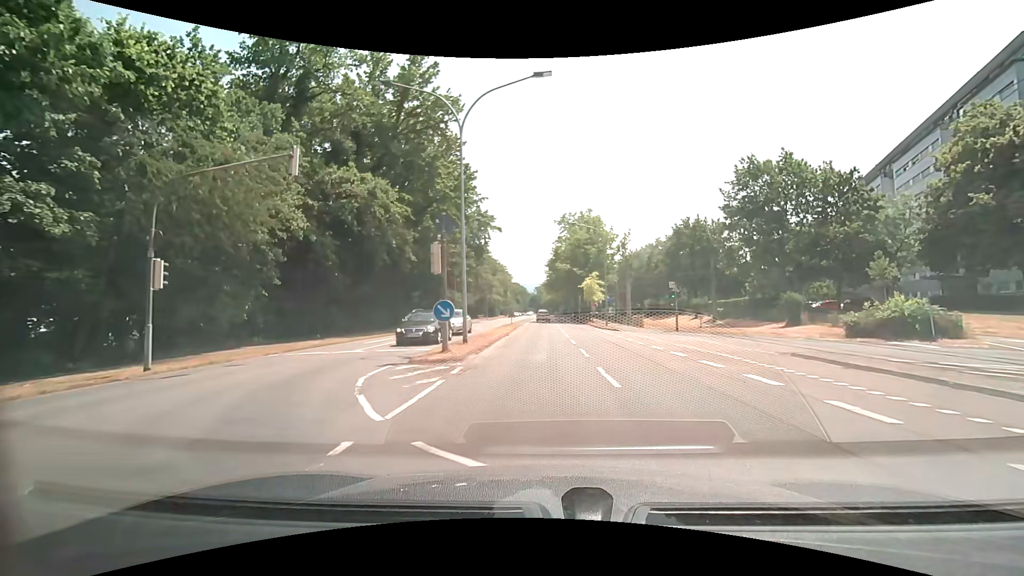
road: secondary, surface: asphalt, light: Day
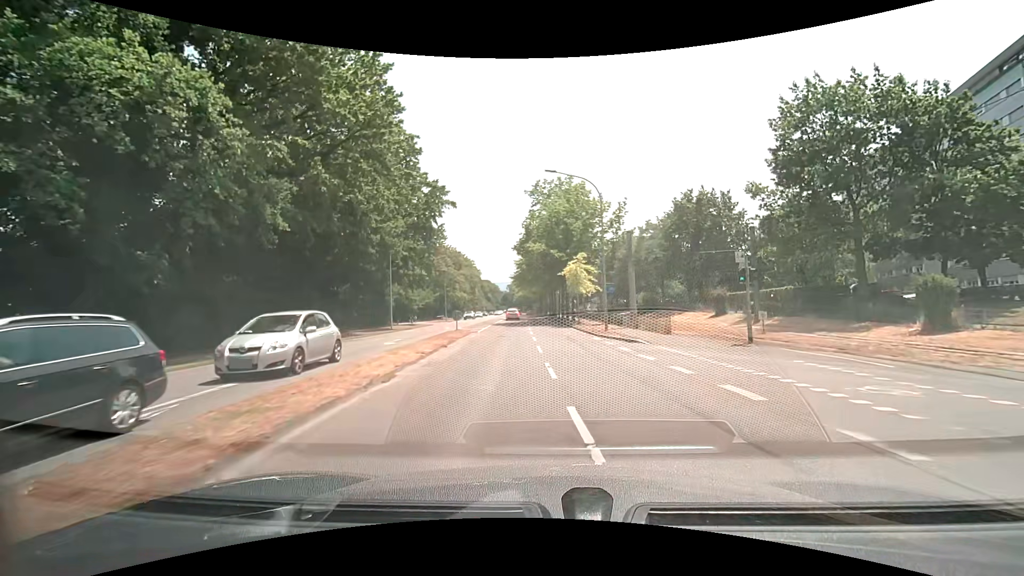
(+0.4, +17.1) m; +3°
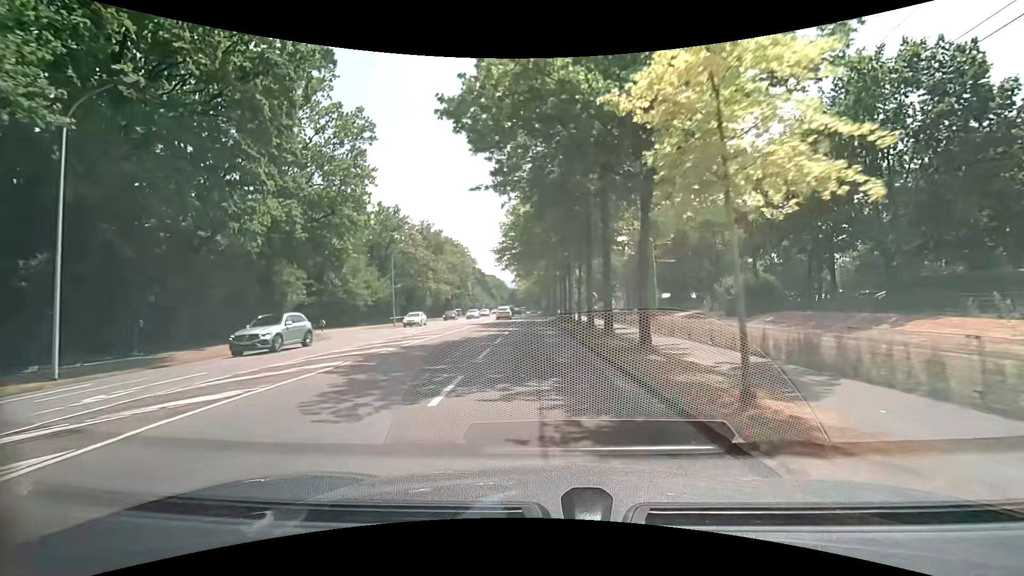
(+0.6, +33.5) m; -1°
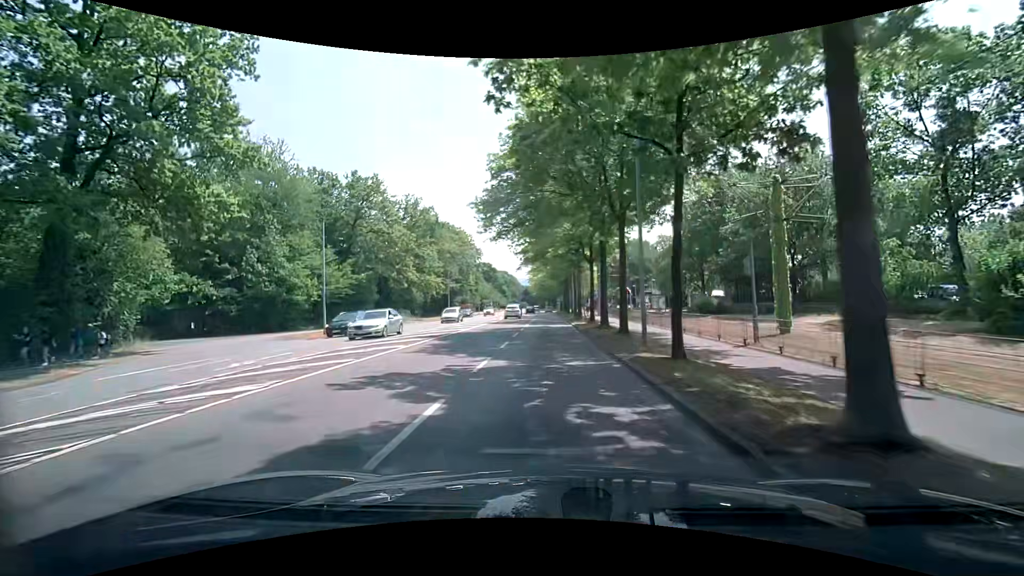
(-0.4, +20.6) m; -2°
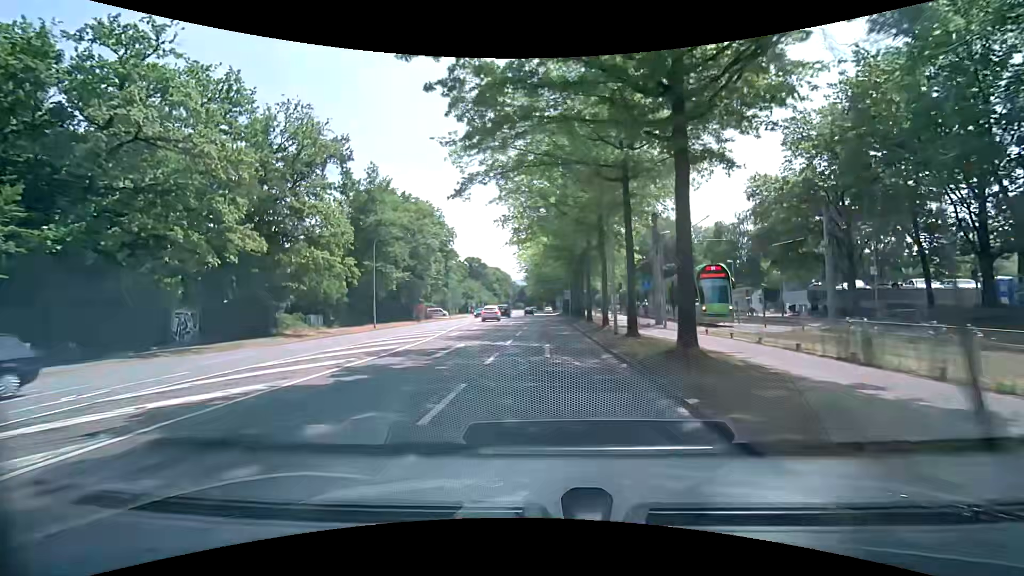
(+0.1, +34.7) m; 0°
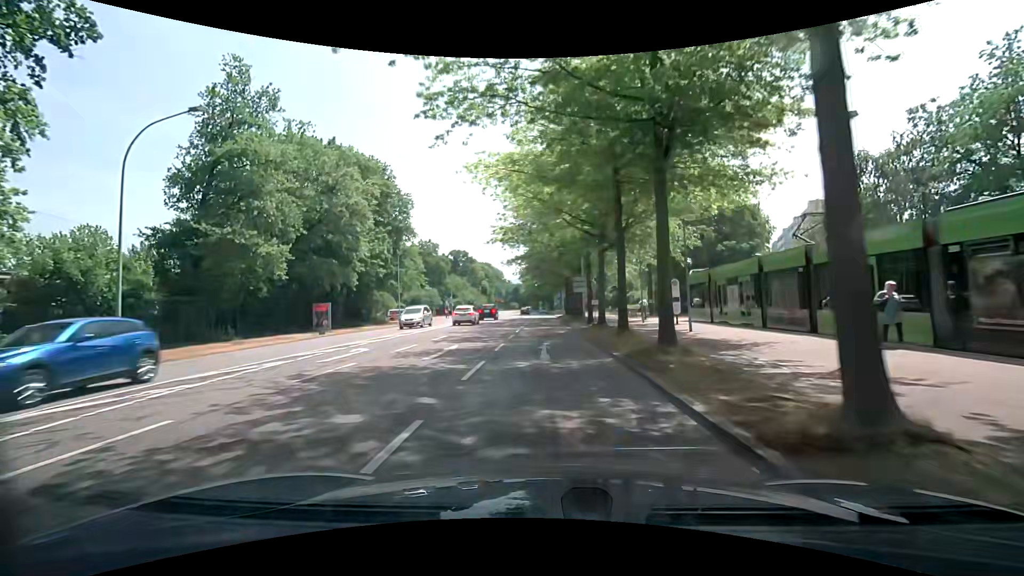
(-0.1, +28.0) m; 0°
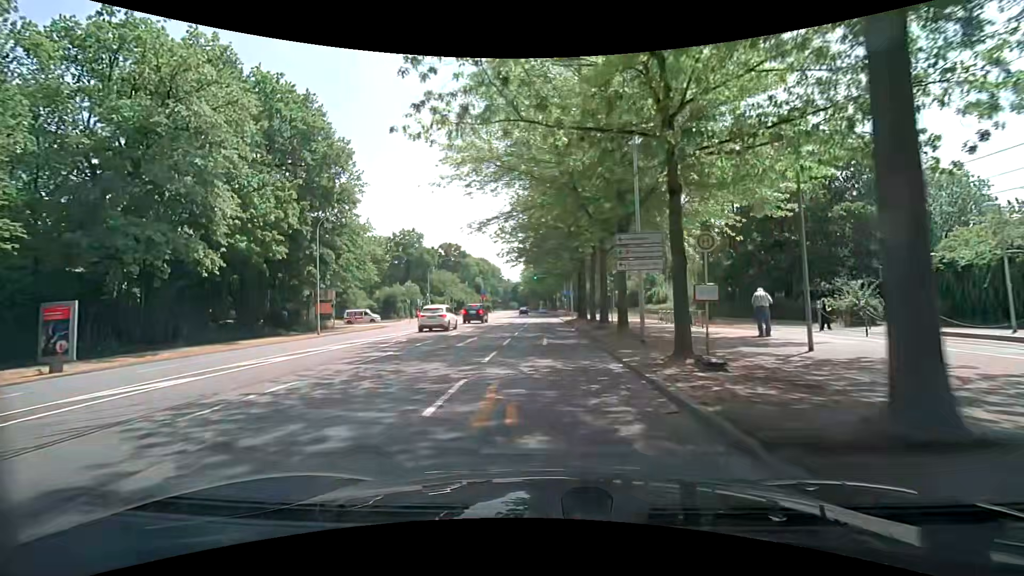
(0.0, +21.2) m; 0°
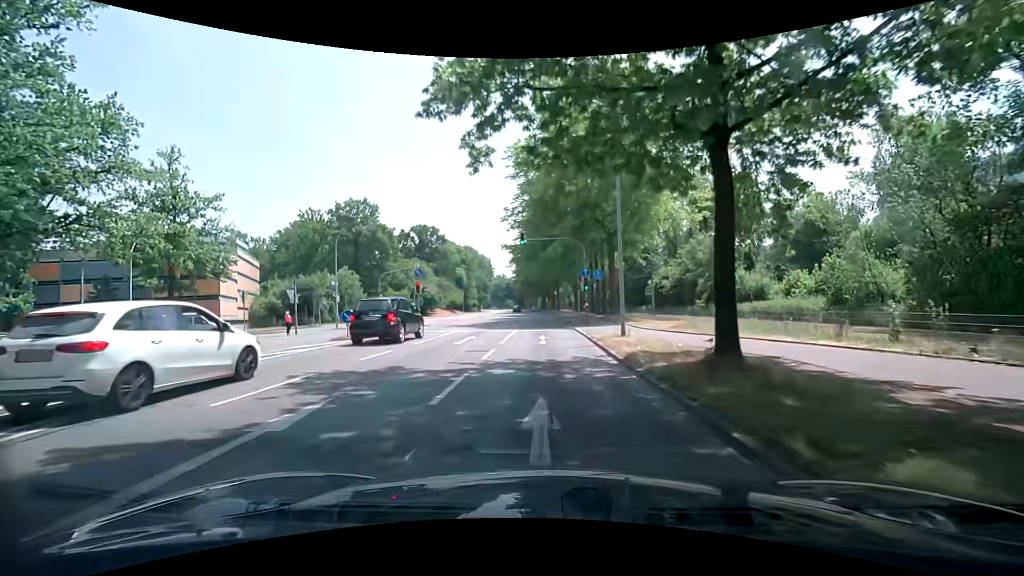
(+0.1, +35.4) m; -1°
(0, +10) (0, +20) (0, +30) (+1, +40) (0, +50) (0, +60) (0, +70) (0, +80) (0, +90) (0, +100) m
